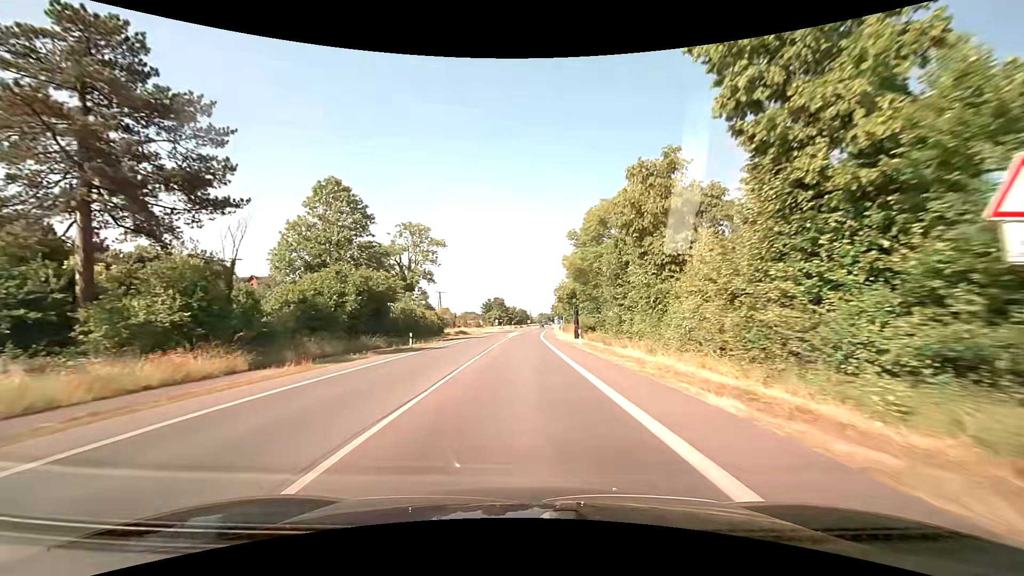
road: primary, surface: asphalt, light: Day
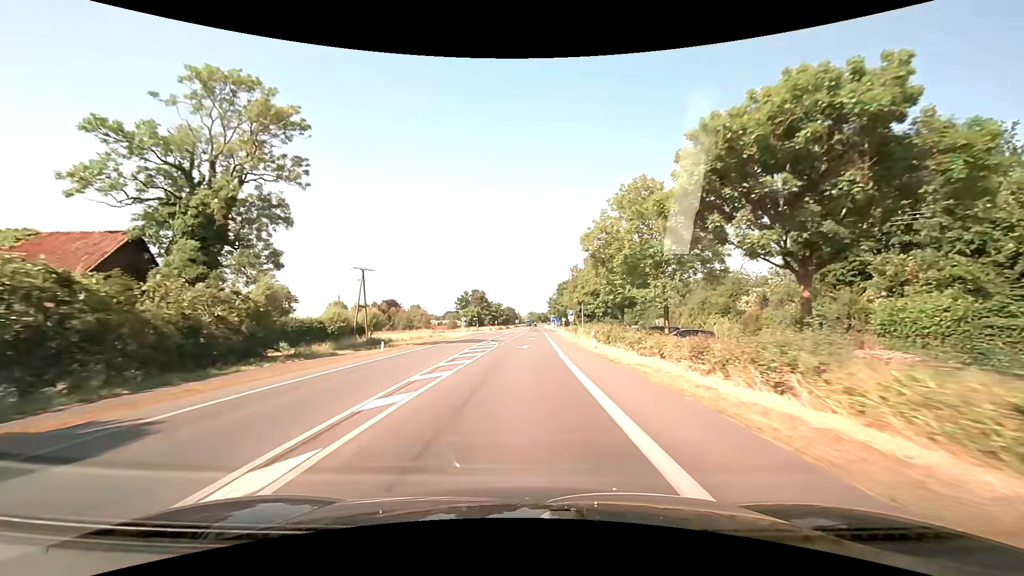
(+0.6, +54.7) m; +2°
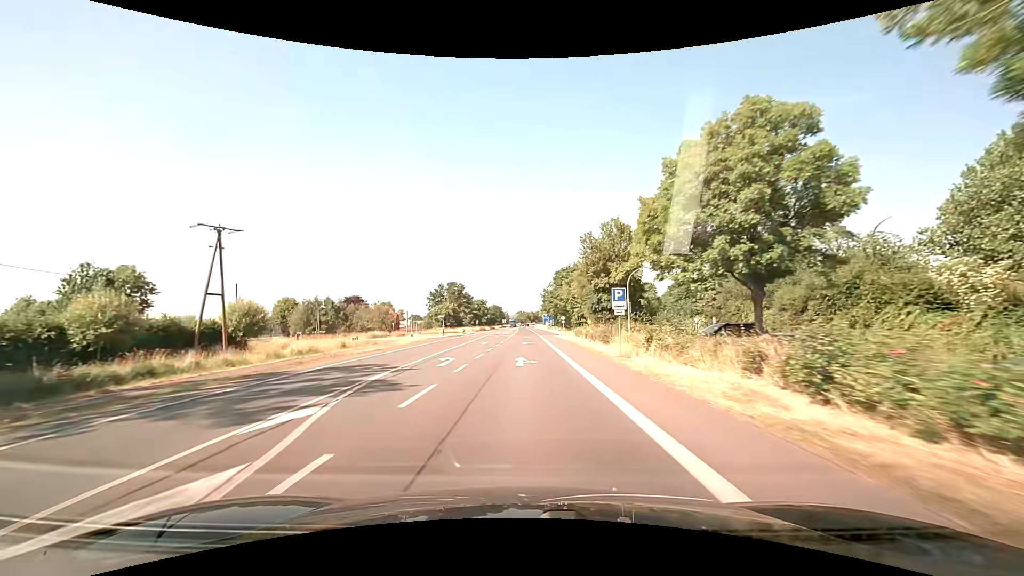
(0.0, +32.9) m; +1°
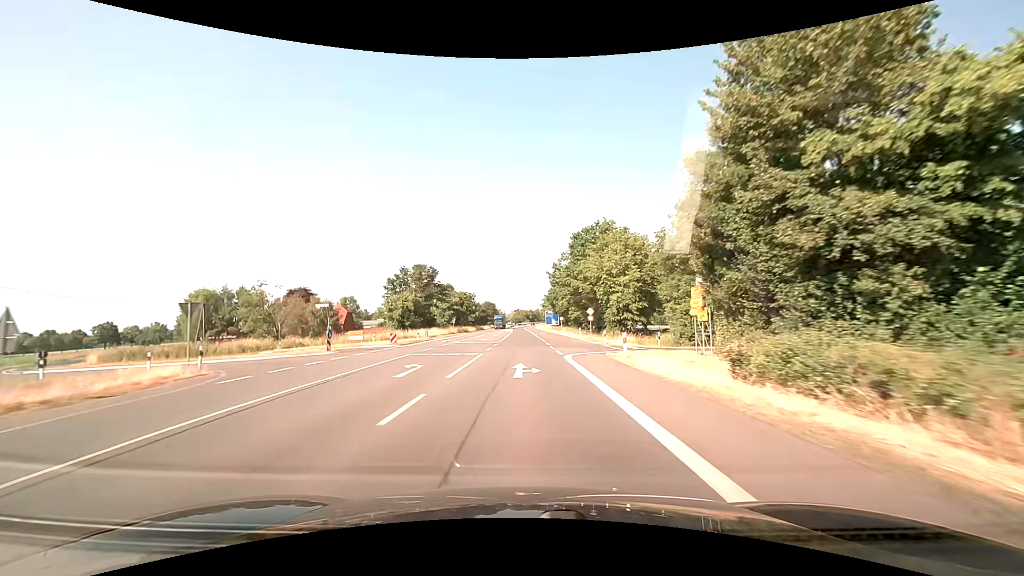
(+0.3, +43.9) m; 0°
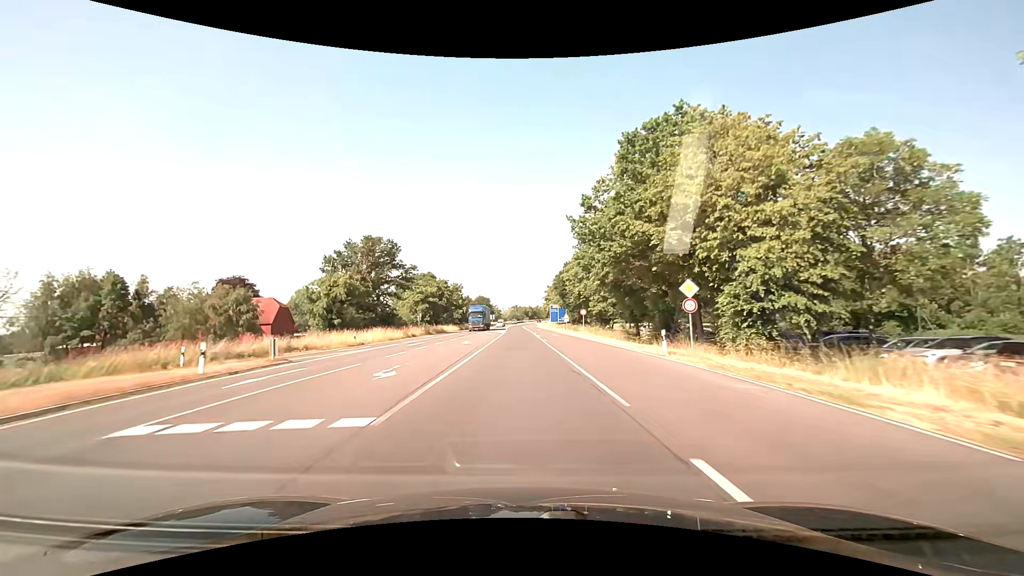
(0.0, +32.9) m; 0°
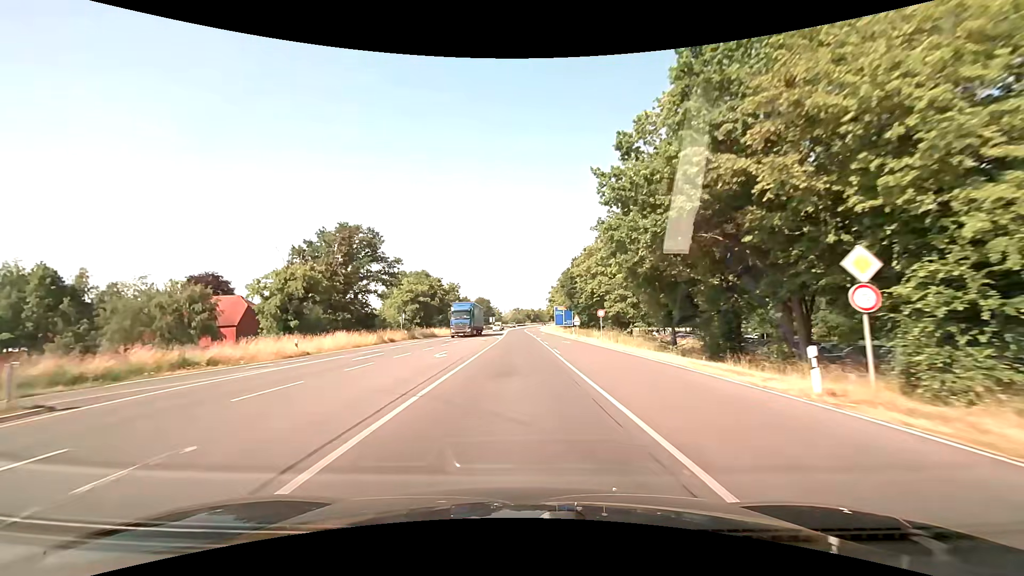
(0.0, +11.0) m; 0°
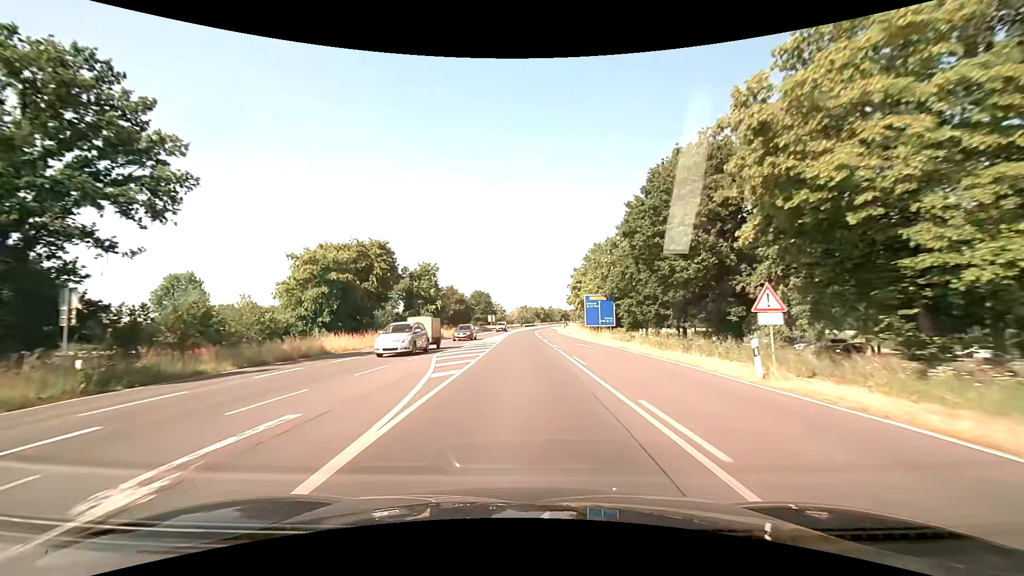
(-0.4, +43.8) m; -1°
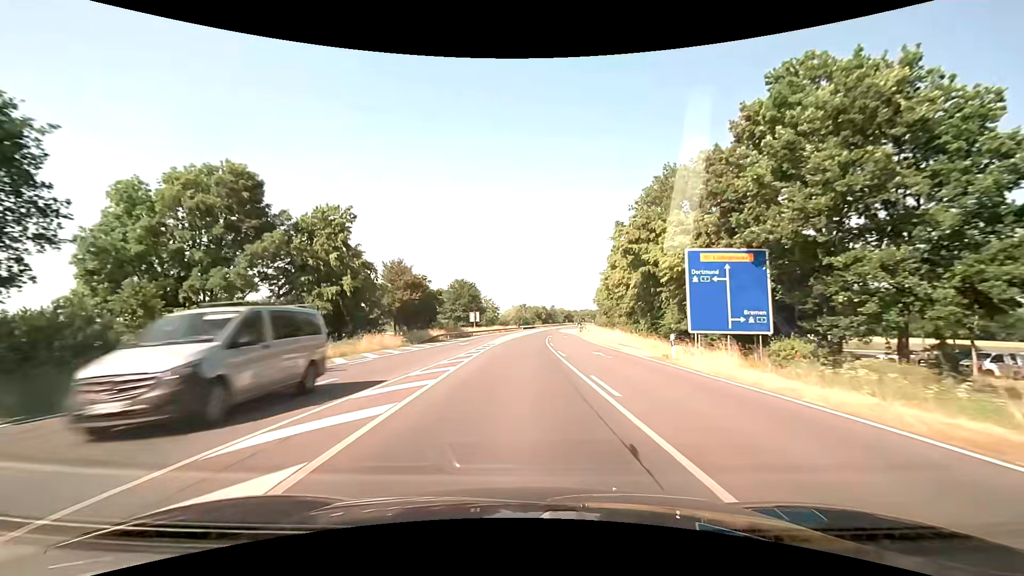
(-0.1, +43.6) m; 0°
(0, +10) (0, +20) (0, +30) (0, +40) (+1, +50) (+1, +60) (+2, +70) (+3, +80) (+4, +90) (+5, +100) m
